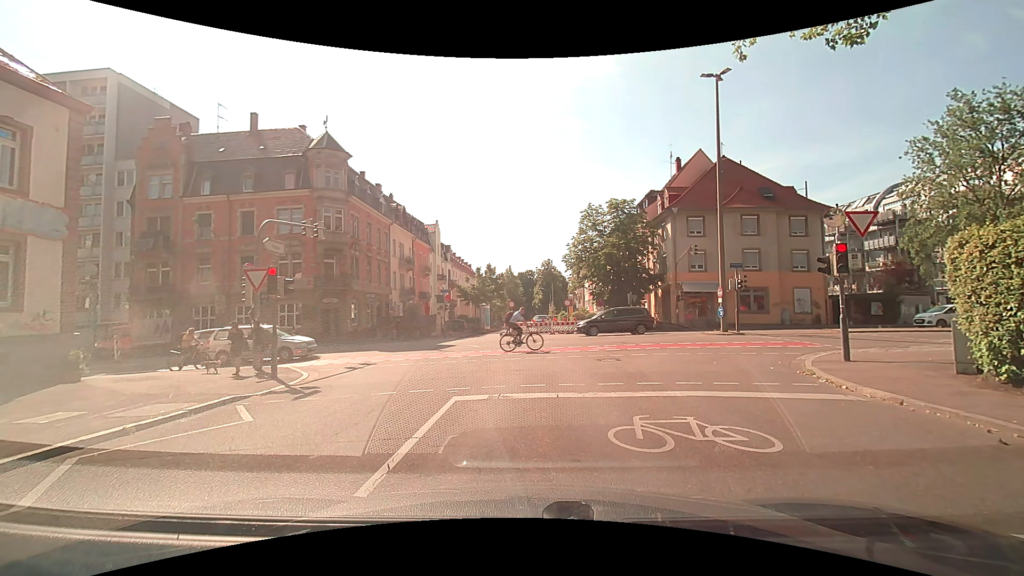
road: residential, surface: asphalt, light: Day
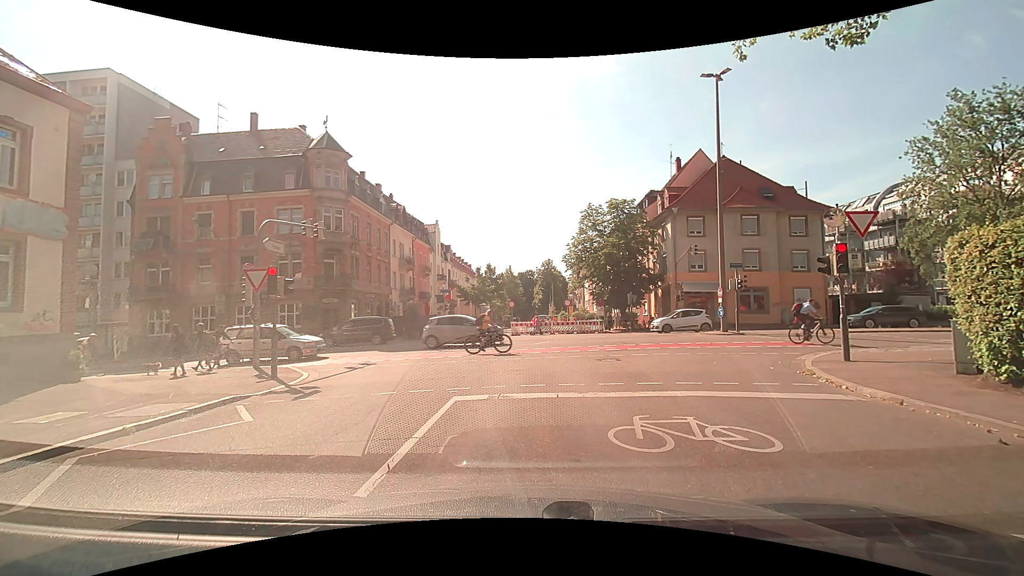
(0.0, 0.0) m; 0°
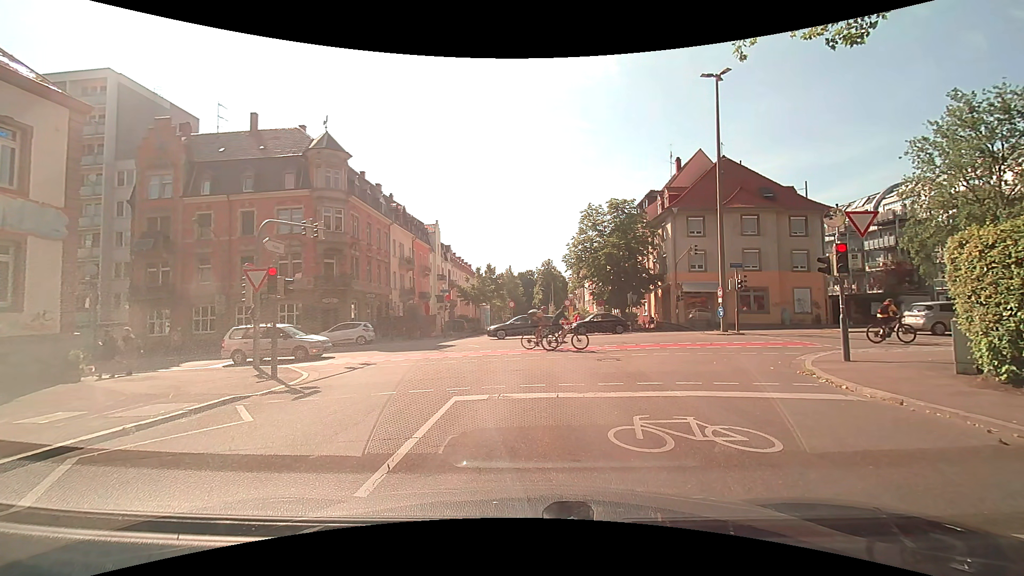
(0.0, 0.0) m; 0°
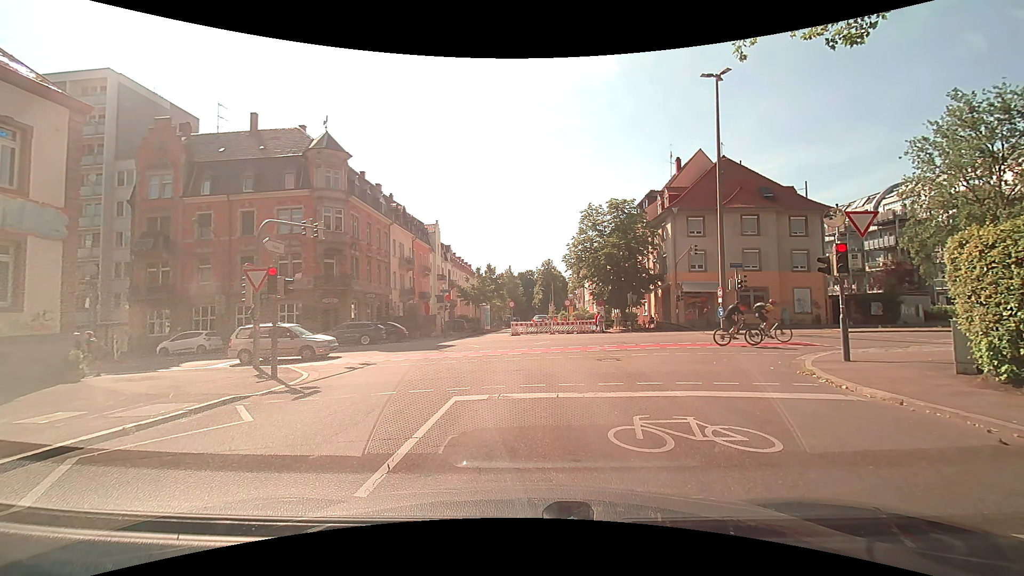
(0.0, 0.0) m; 0°
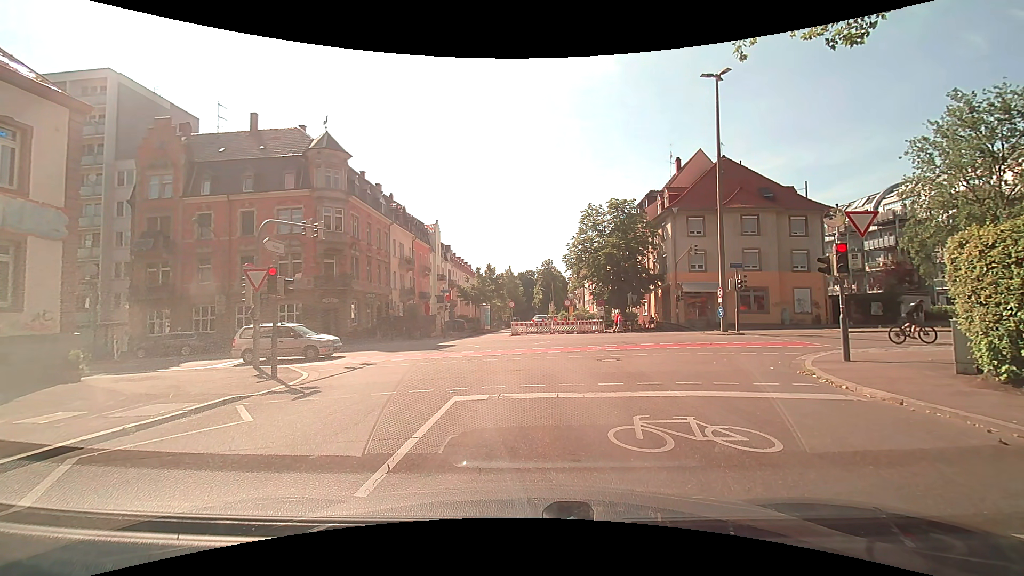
(0.0, 0.0) m; 0°
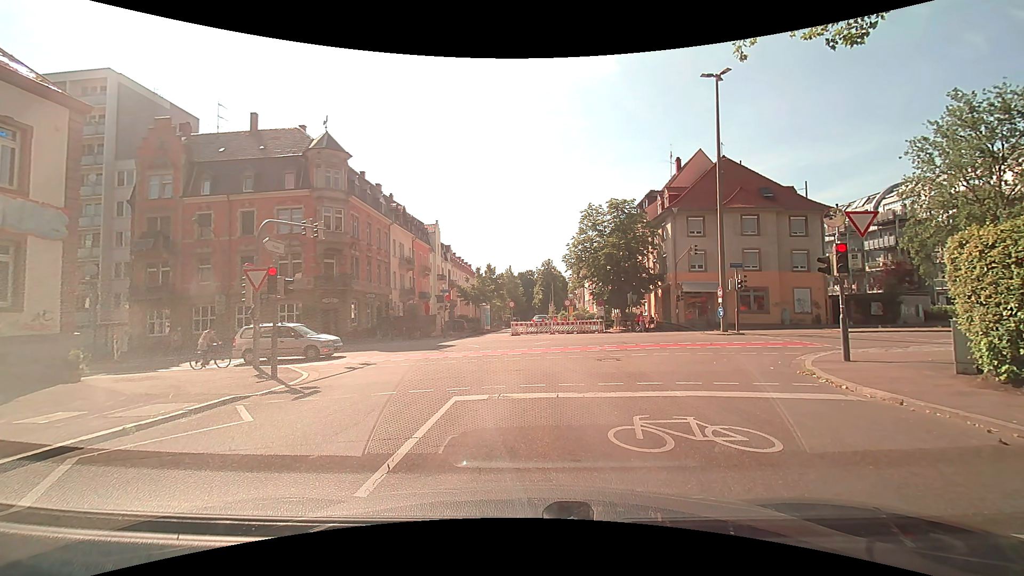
(0.0, 0.0) m; 0°
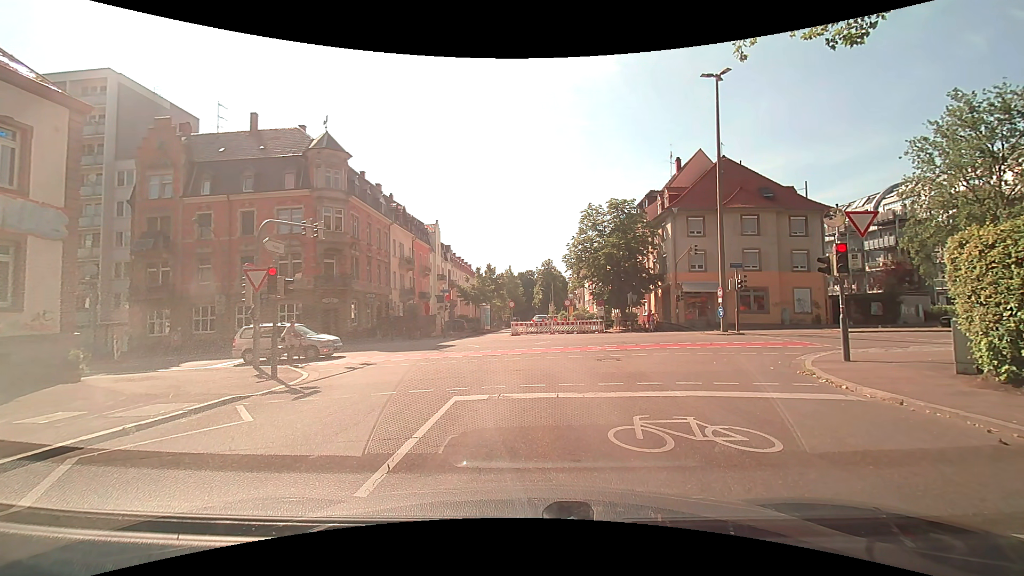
(0.0, 0.0) m; 0°
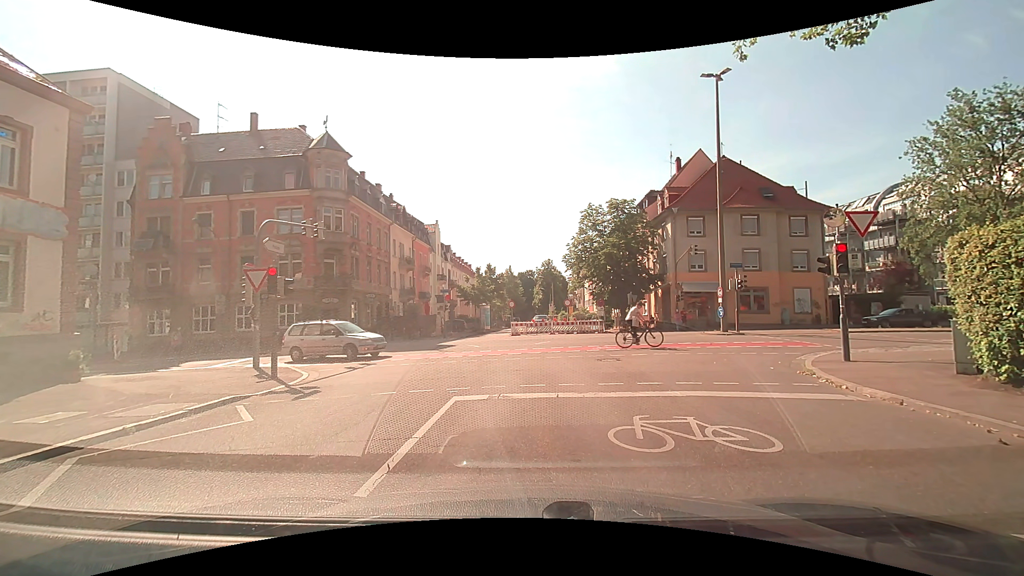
(0.0, 0.0) m; 0°
